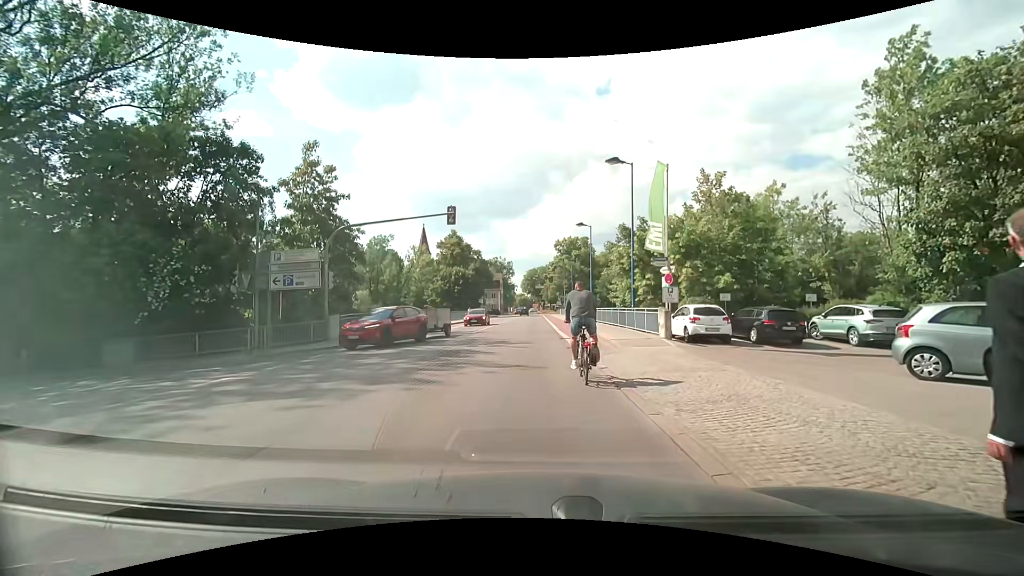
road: residential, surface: asphalt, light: Day
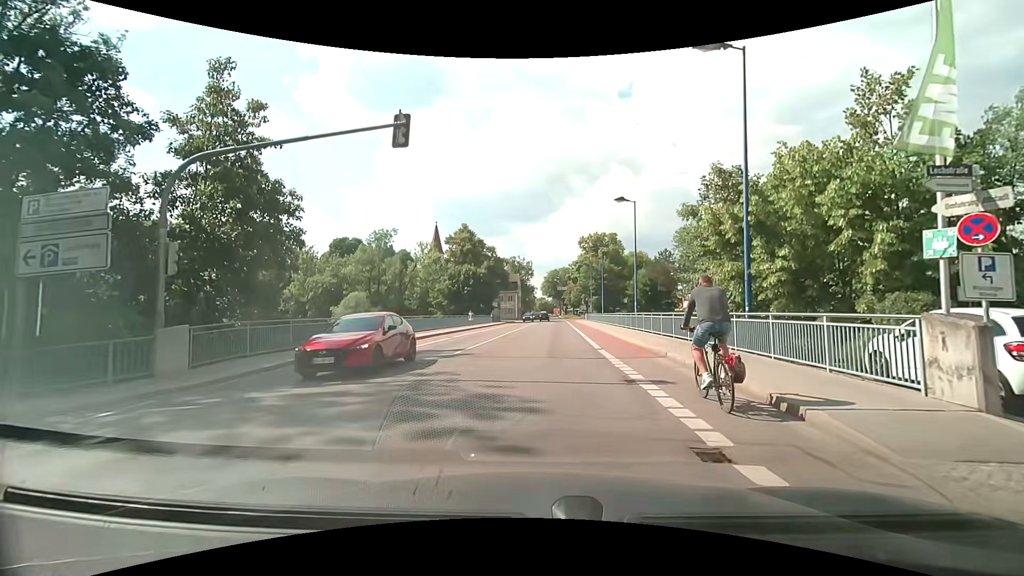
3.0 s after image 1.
(-0.4, +12.6) m; -3°
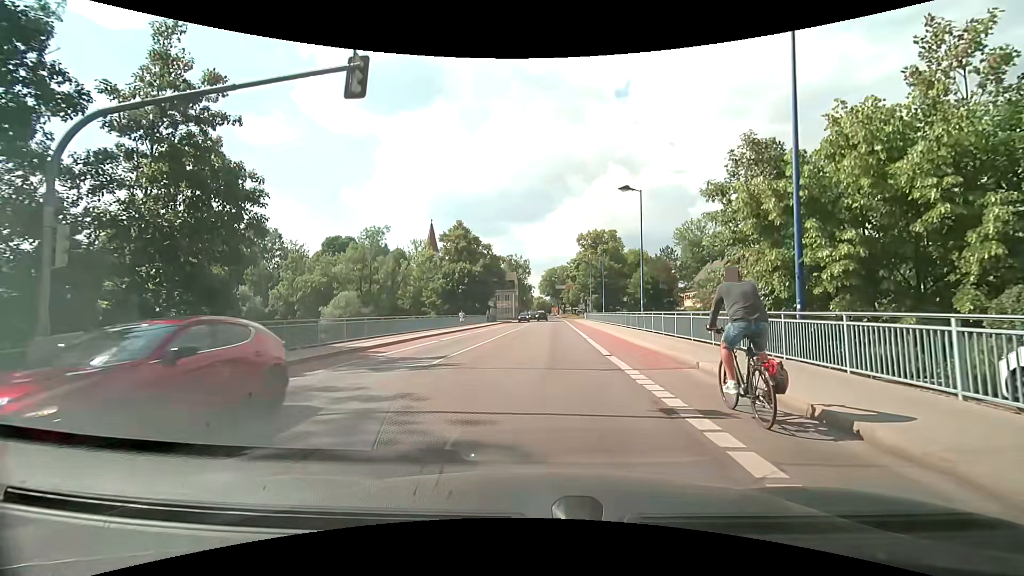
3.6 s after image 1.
(0.0, +3.1) m; 0°
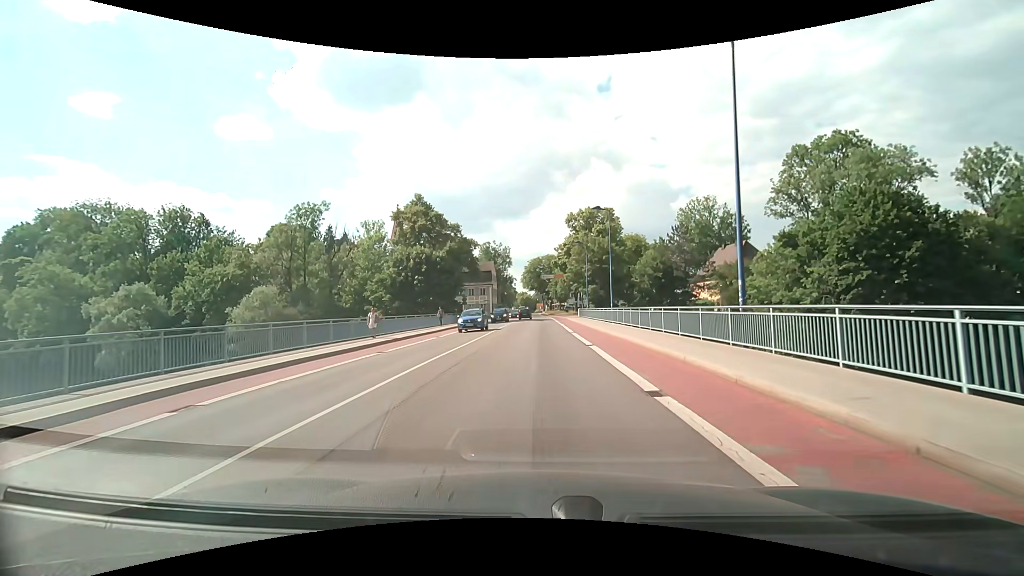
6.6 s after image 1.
(+0.6, +18.5) m; +1°
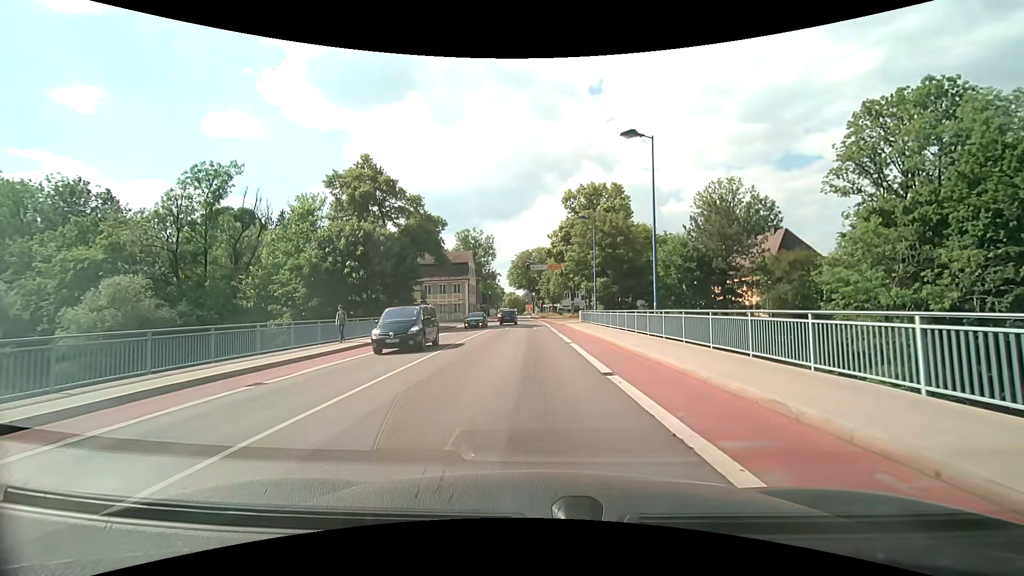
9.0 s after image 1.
(+0.4, +18.2) m; +2°
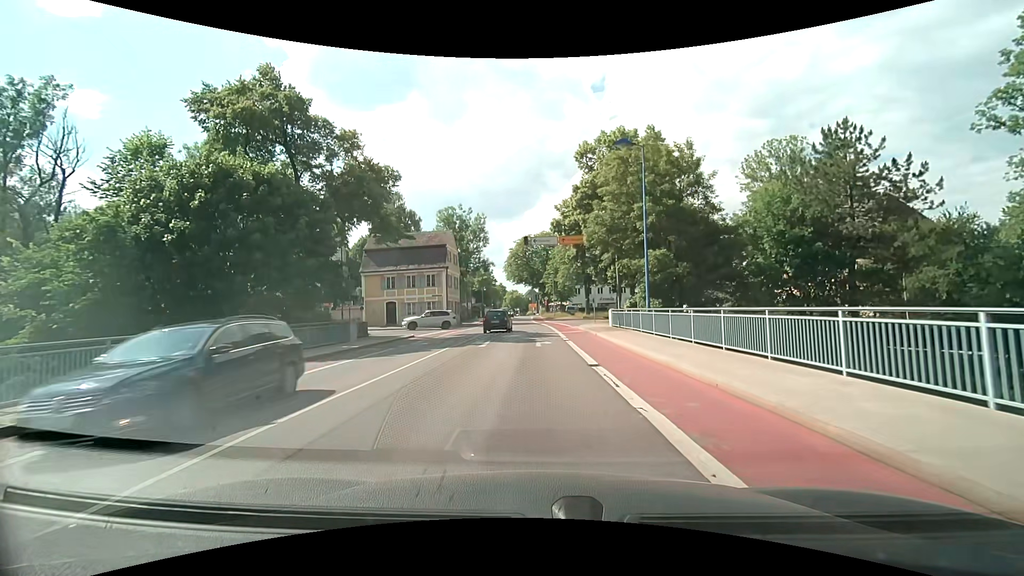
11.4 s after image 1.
(-0.1, +19.4) m; -1°
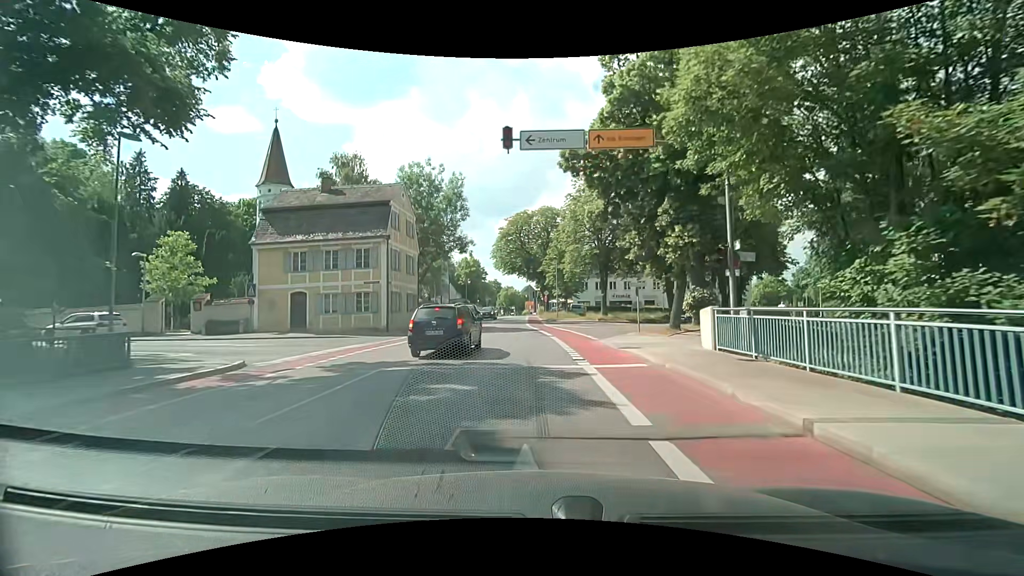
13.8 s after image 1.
(+0.1, +19.4) m; 0°
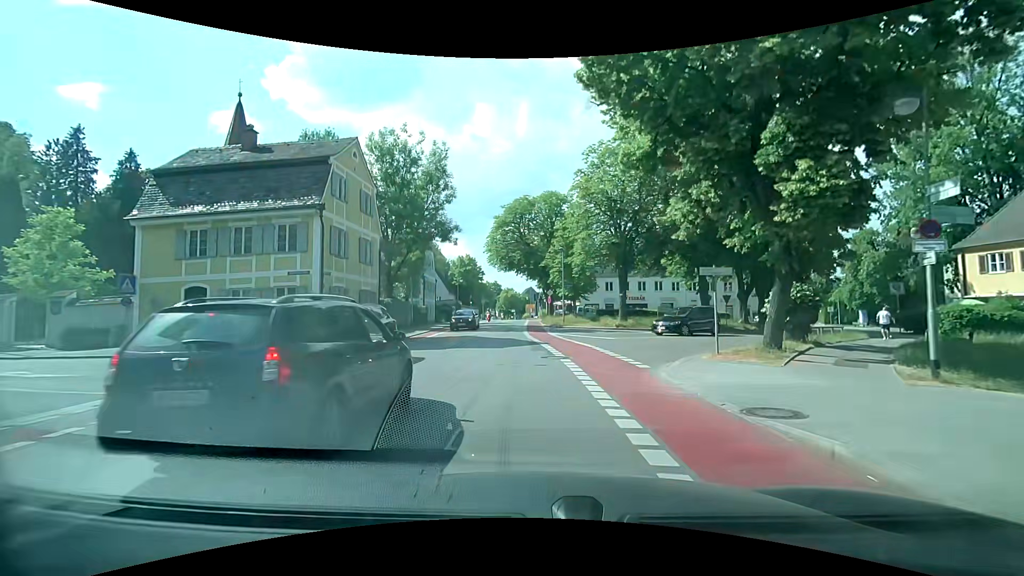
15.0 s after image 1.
(0.0, +9.8) m; -1°
(0, +10) (-1, +20) (-1, +30) (-2, +40) (-2, +50) (-2, +60) (-2, +70) (-2, +80) (-2, +90) (-2, +100) m
